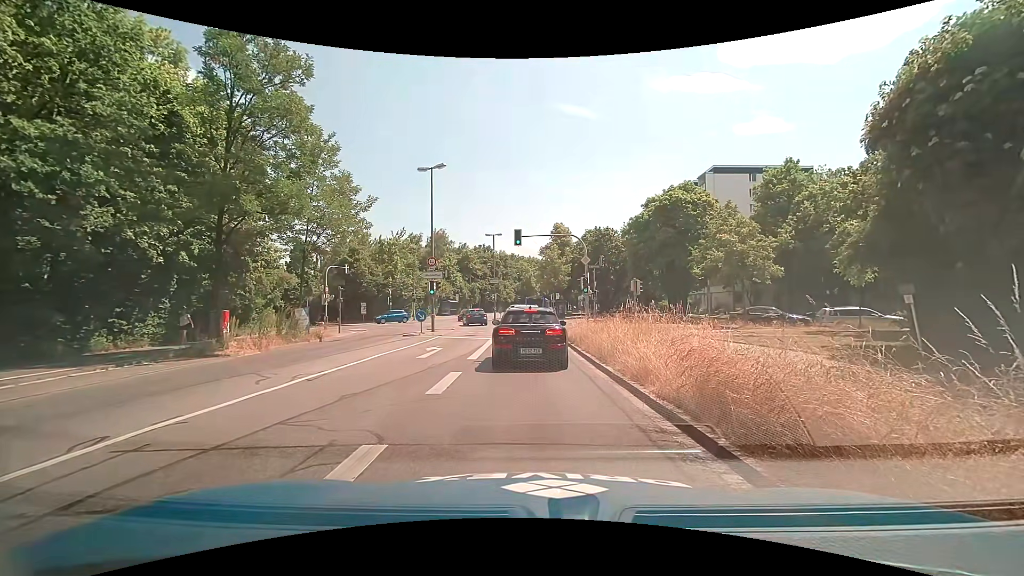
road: secondary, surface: asphalt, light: Day
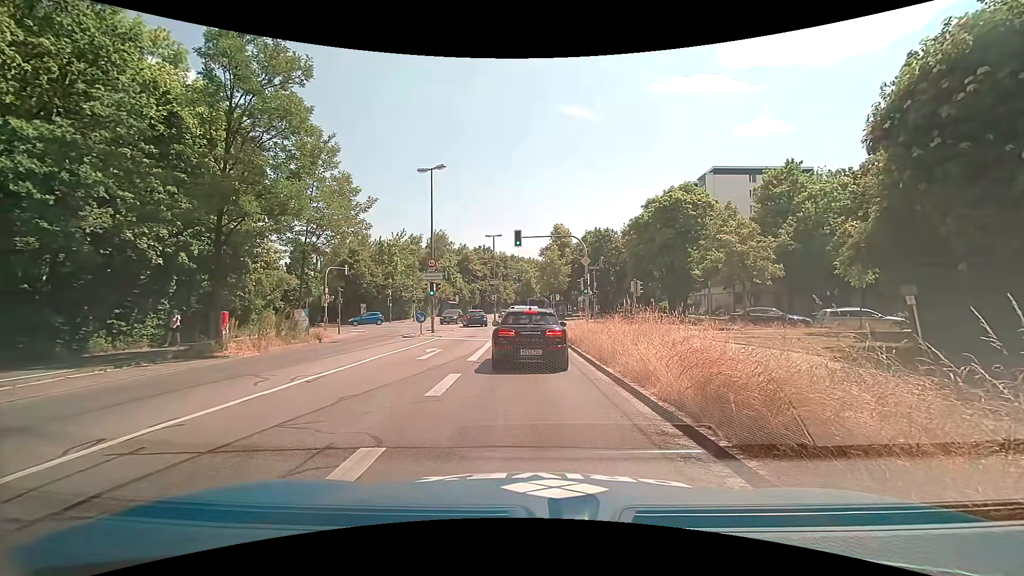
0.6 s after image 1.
(0.0, +0.1) m; 0°
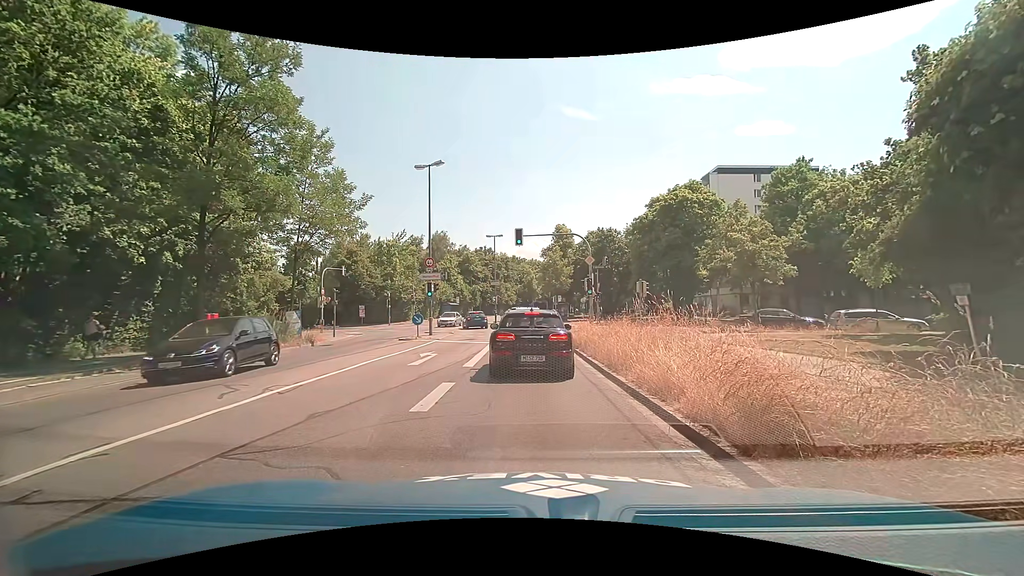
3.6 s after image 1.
(0.0, +1.2) m; 0°
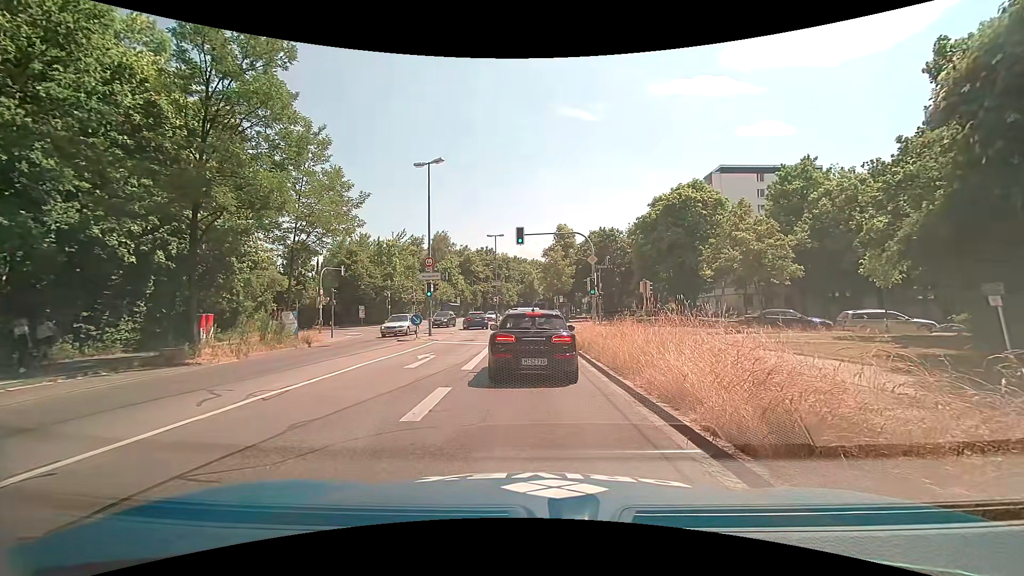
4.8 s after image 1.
(0.0, +0.6) m; 0°
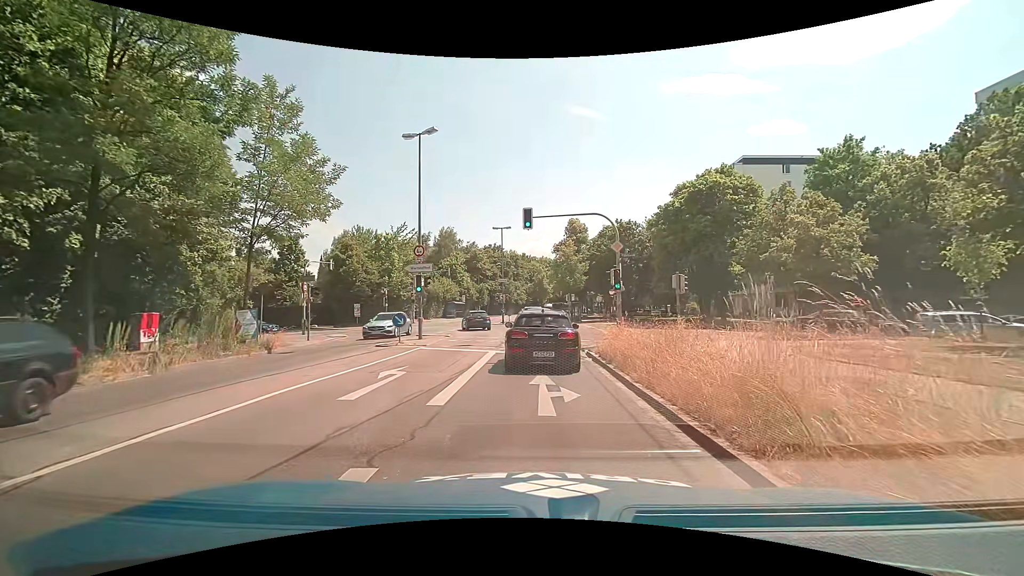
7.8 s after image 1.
(+0.1, +5.1) m; +1°
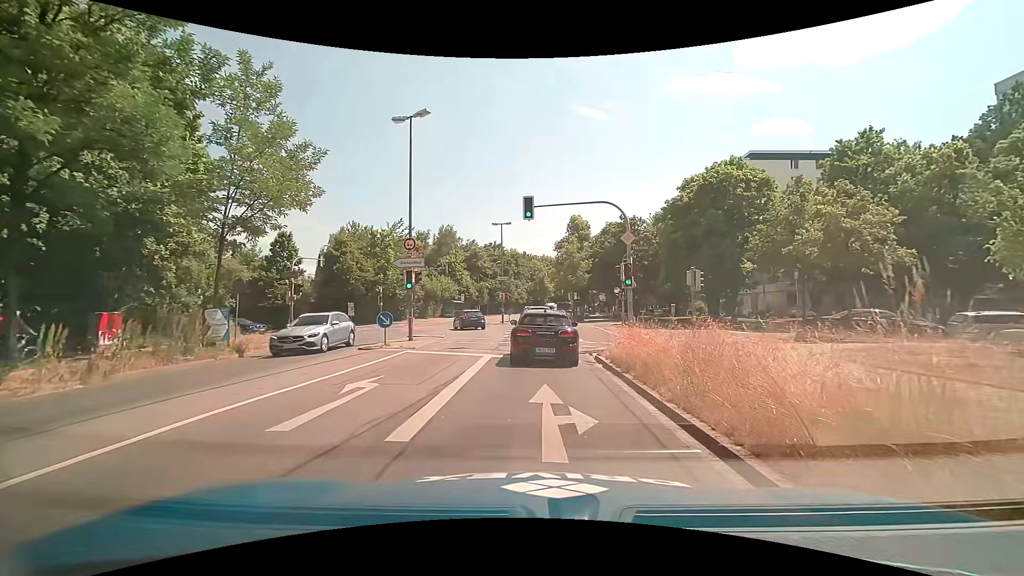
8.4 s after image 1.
(0.0, +2.2) m; 0°
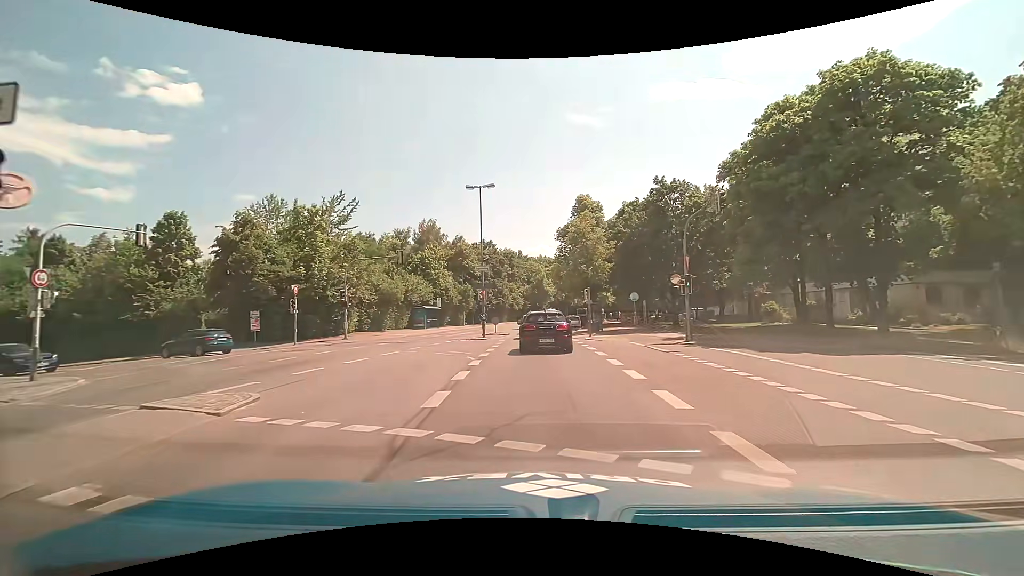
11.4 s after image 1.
(0.0, +18.4) m; +1°
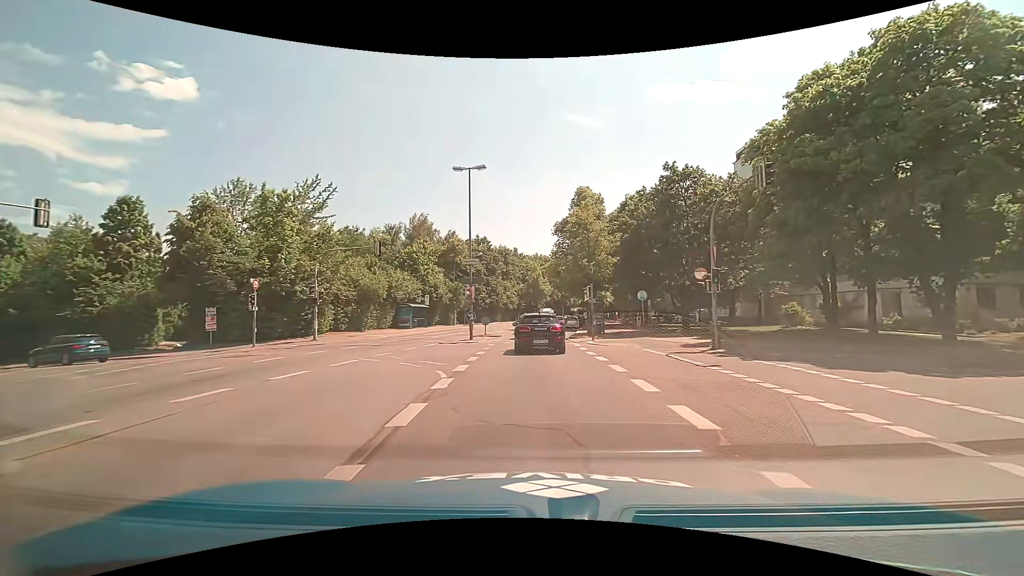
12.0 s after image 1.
(-0.1, +4.2) m; 0°
(0, +10) (0, +20) (0, +30) (0, +40) (0, +50) (+1, +60) (+2, +70) (+3, +80) (+4, +90) (+6, +100) m
